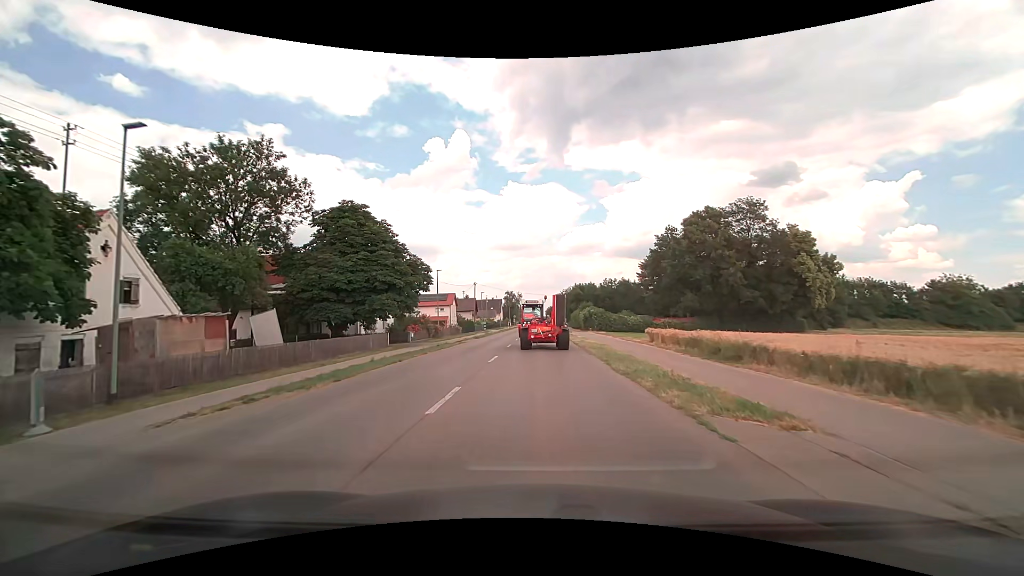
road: tertiary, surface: asphalt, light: Day
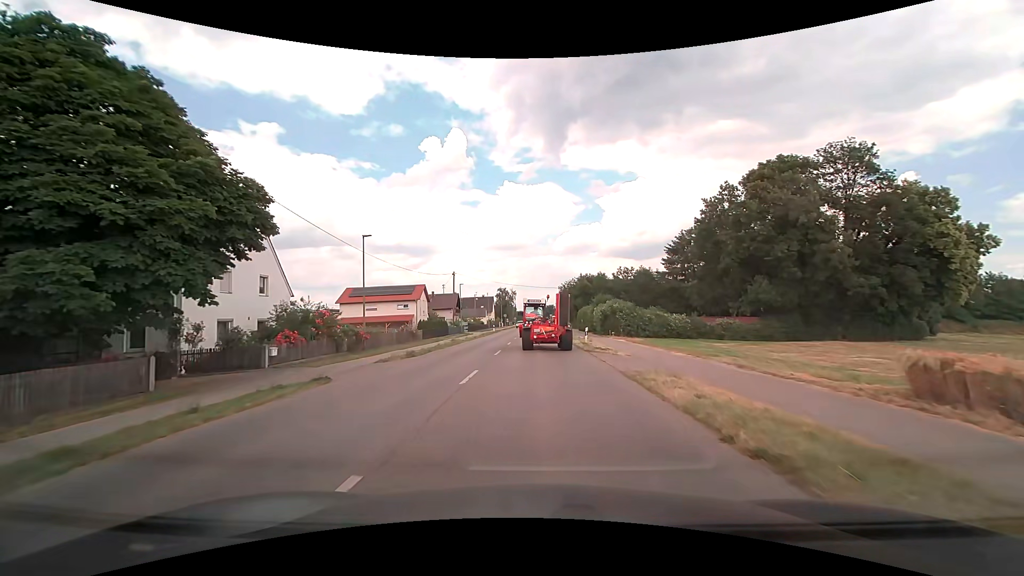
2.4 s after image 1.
(+0.2, +23.8) m; +1°
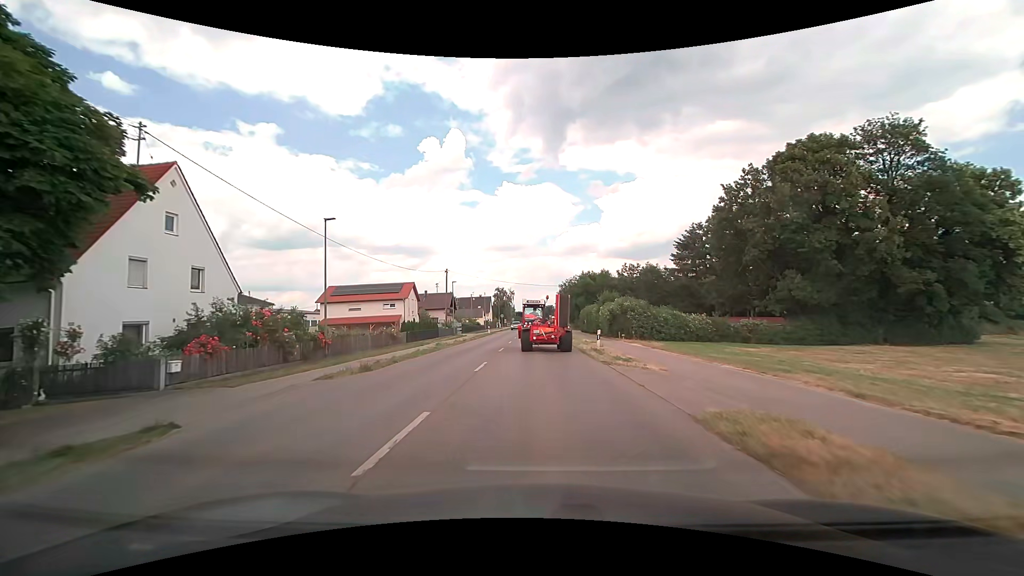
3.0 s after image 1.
(0.0, +6.0) m; 0°
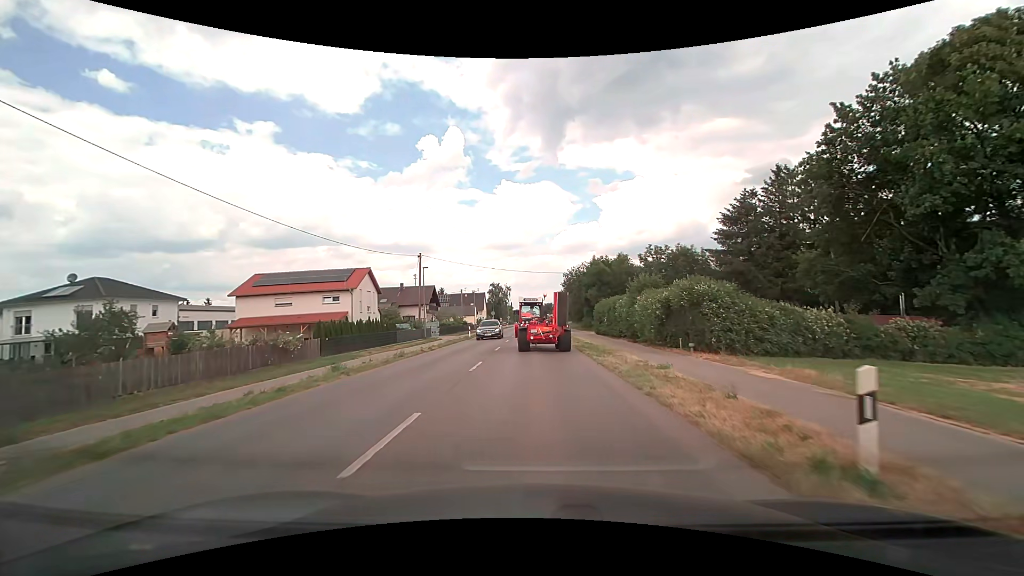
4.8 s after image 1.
(0.0, +18.1) m; 0°
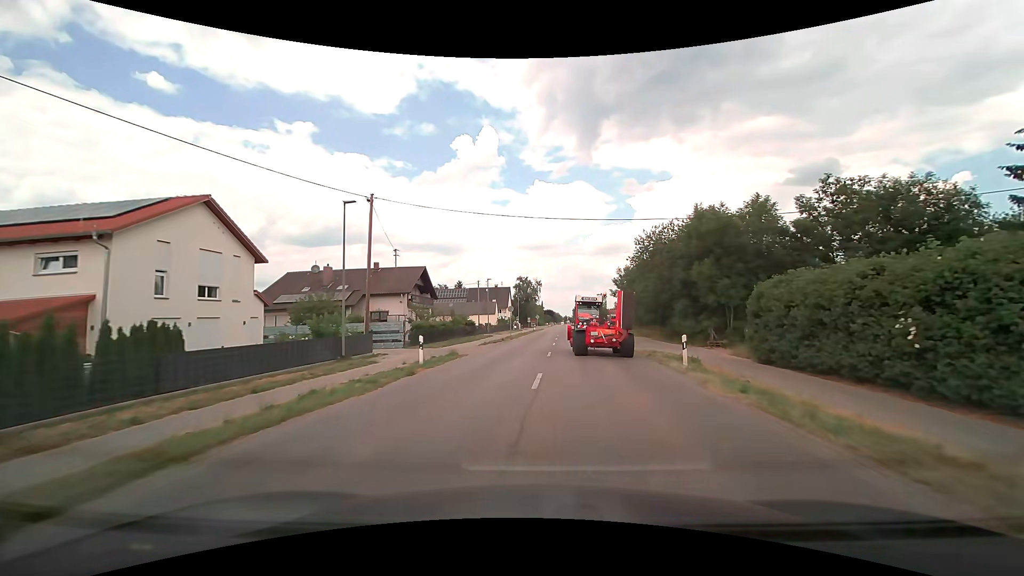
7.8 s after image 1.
(-1.3, +30.6) m; -5°
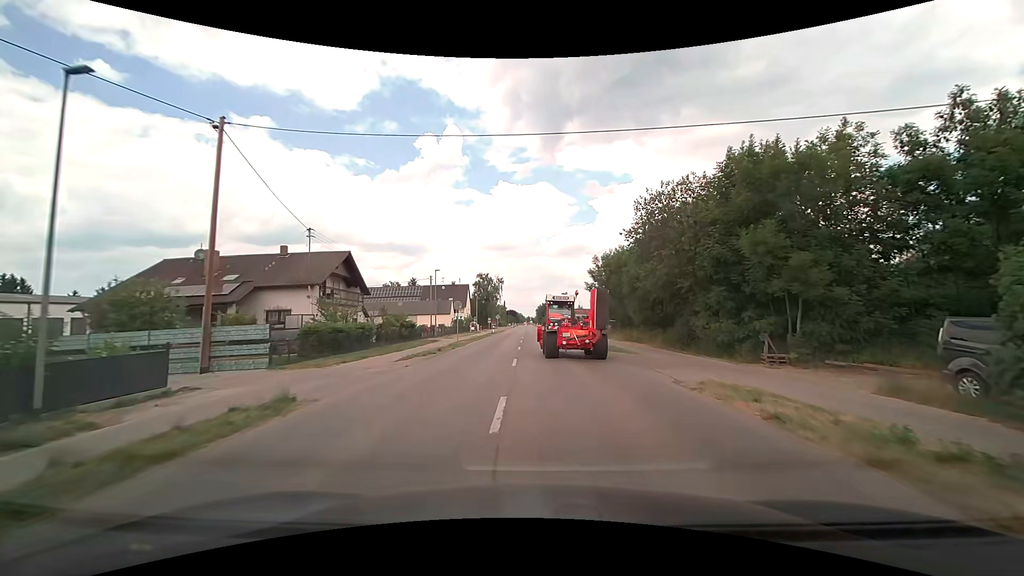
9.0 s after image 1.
(+0.5, +12.9) m; +5°
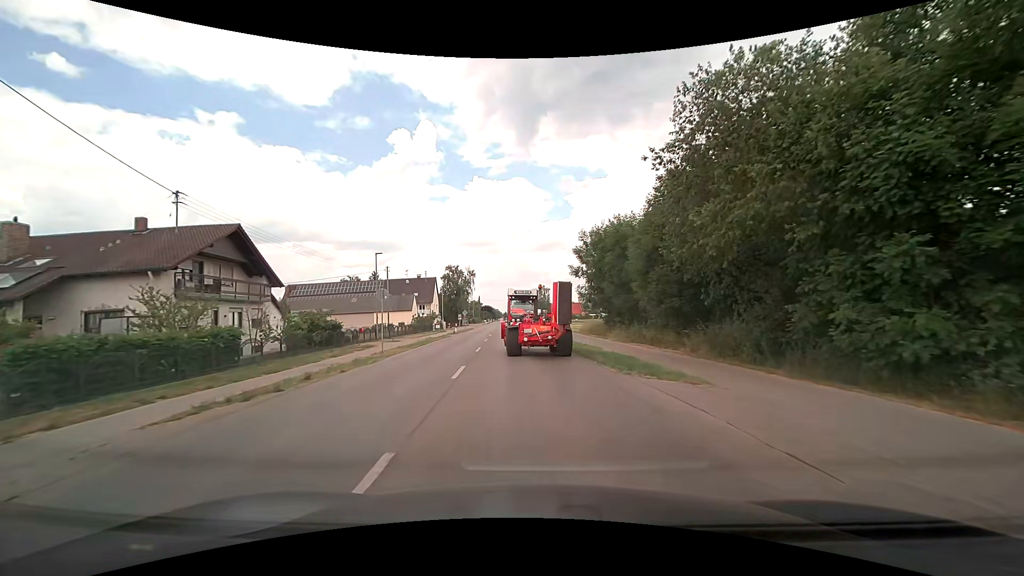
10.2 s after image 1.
(+0.5, +12.6) m; +3°
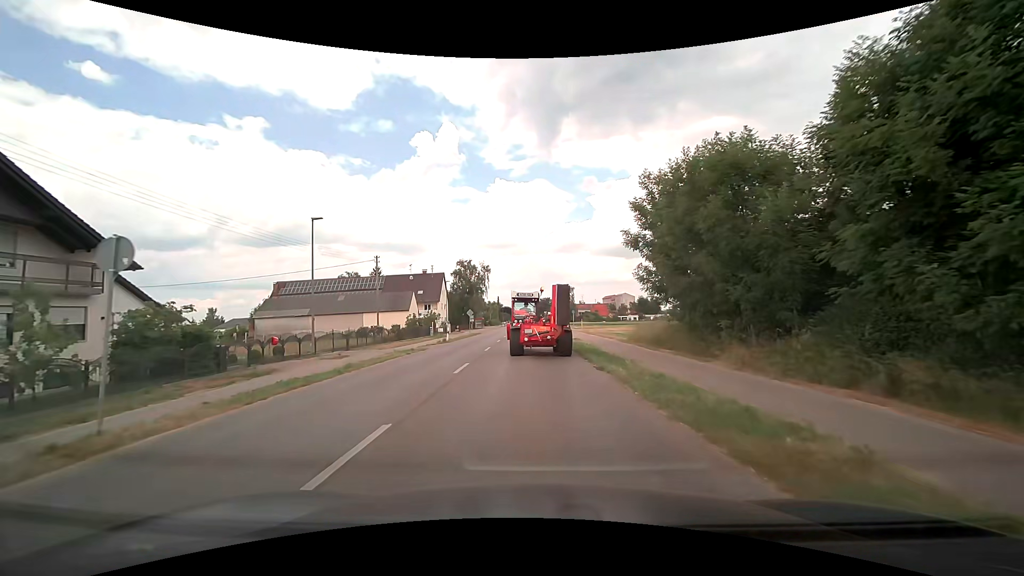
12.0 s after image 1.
(-0.4, +16.5) m; -3°
(0, +10) (0, +20) (0, +30) (0, +40) (-1, +50) (-1, +60) (-1, +70) (-1, +80) (-1, +90) (-2, +100) m
